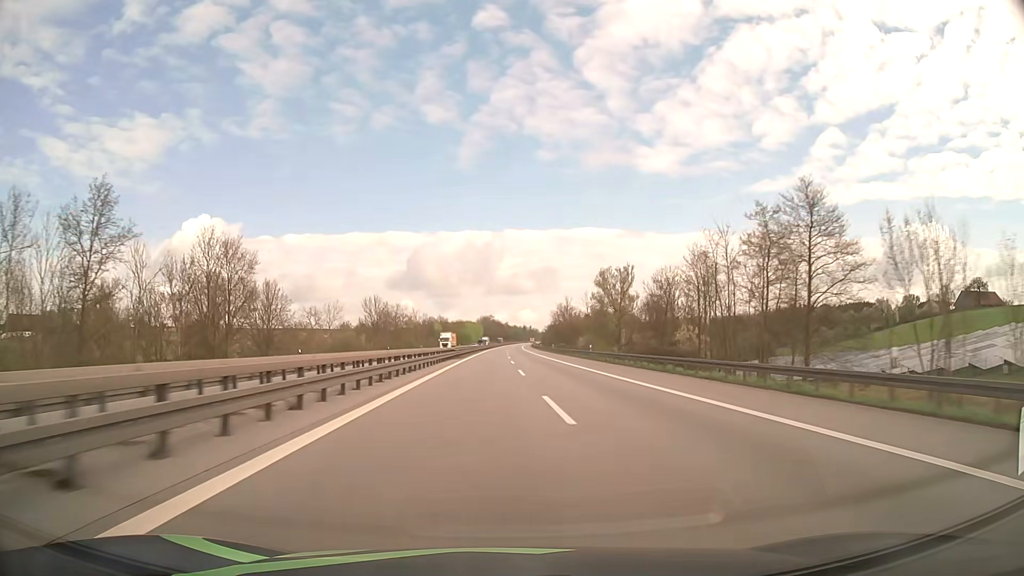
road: motorway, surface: asphalt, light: Day
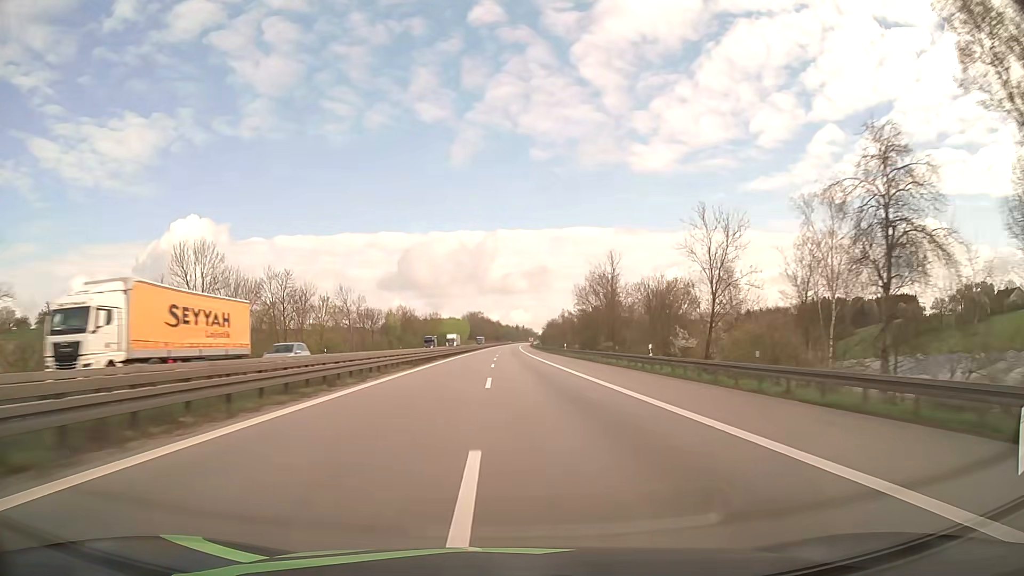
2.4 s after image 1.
(+0.6, +81.6) m; +1°
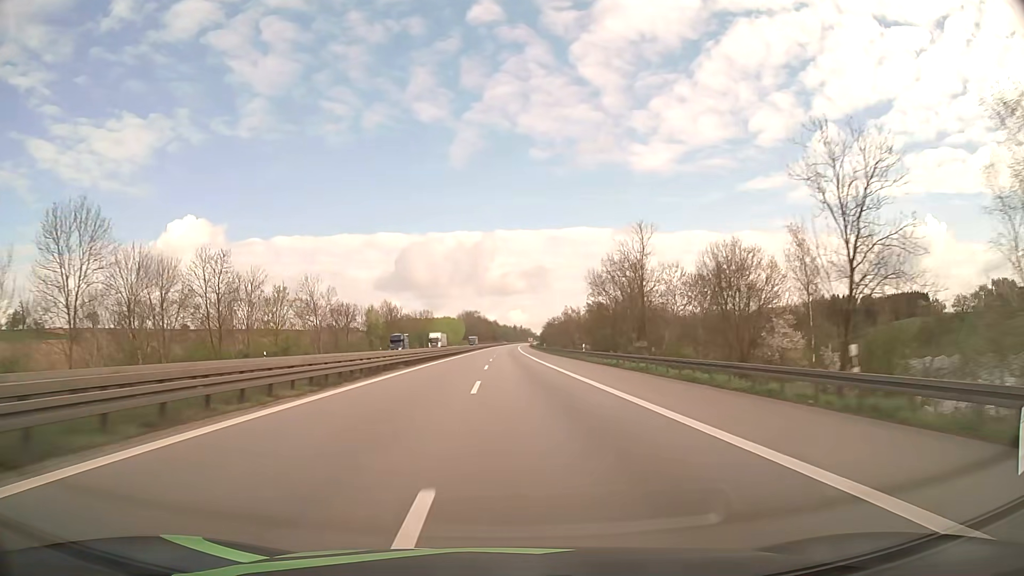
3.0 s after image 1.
(0.0, +20.4) m; 0°
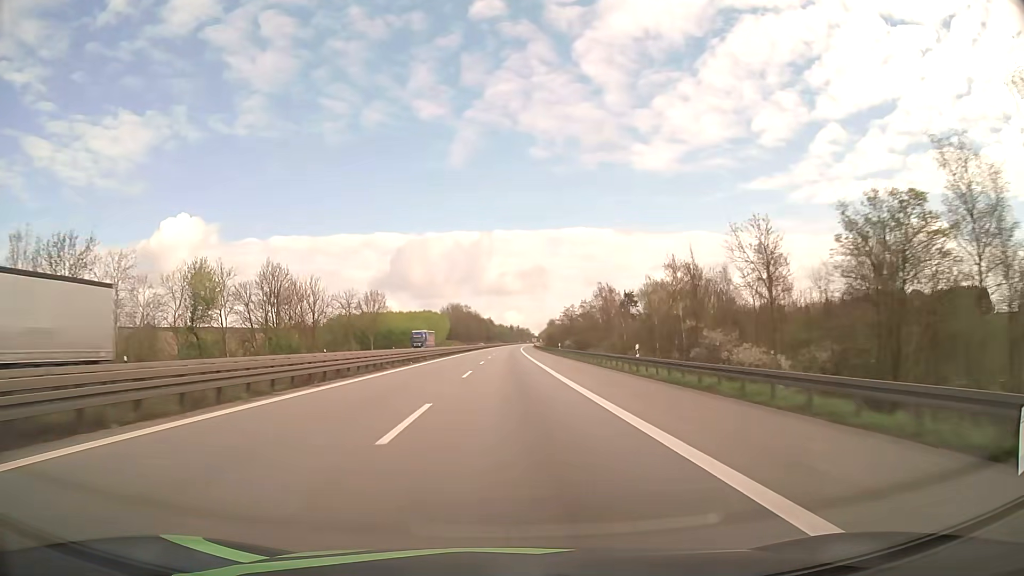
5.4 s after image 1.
(+0.2, +81.9) m; 0°
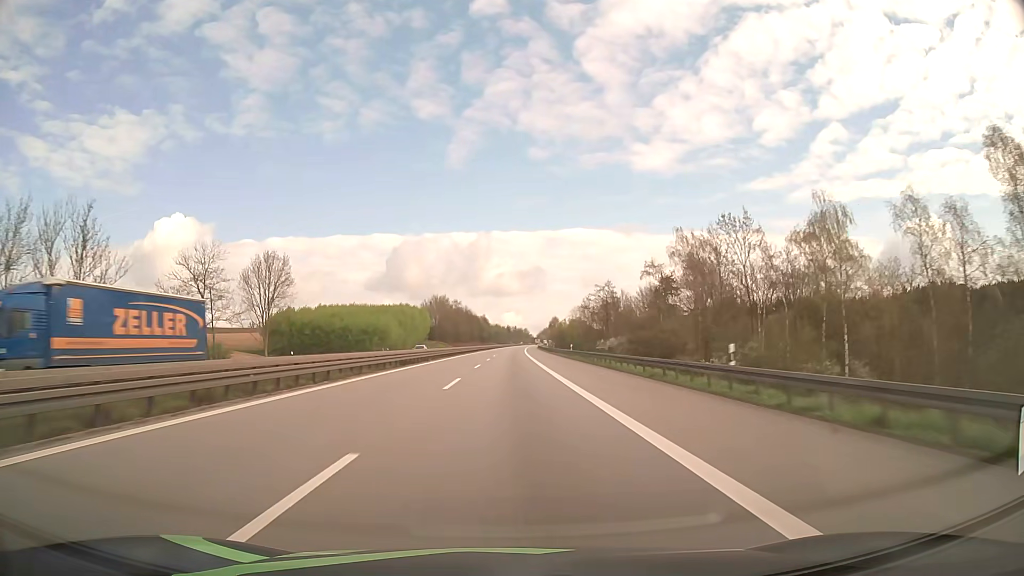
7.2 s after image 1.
(+0.2, +61.5) m; 0°
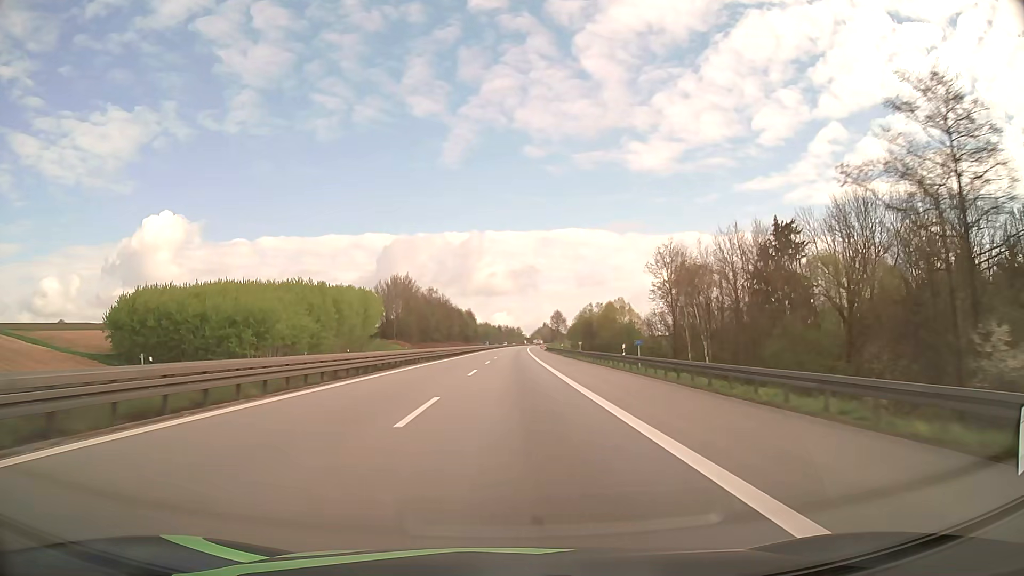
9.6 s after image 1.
(+0.4, +81.9) m; +1°
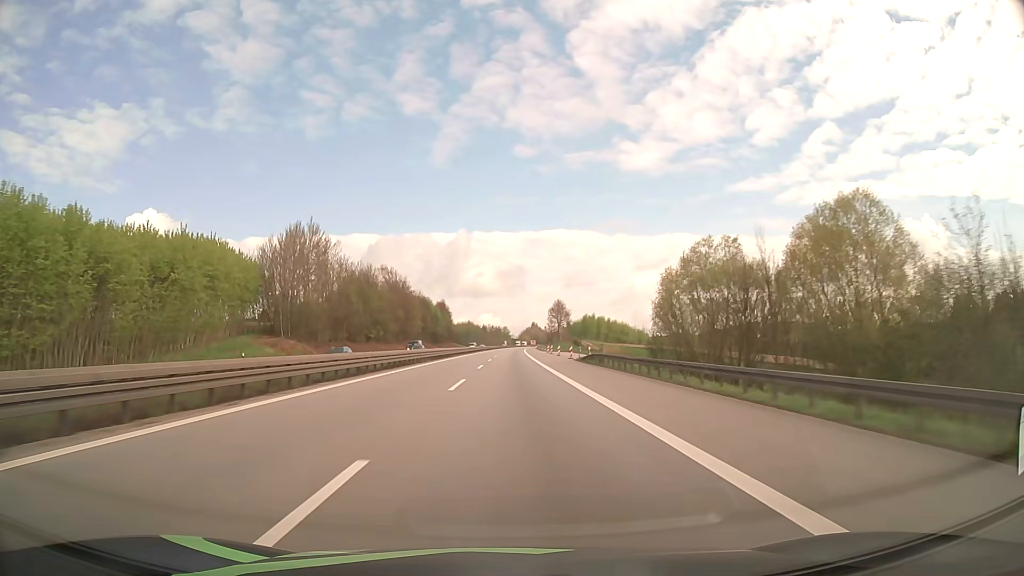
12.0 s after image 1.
(+0.8, +81.9) m; +1°
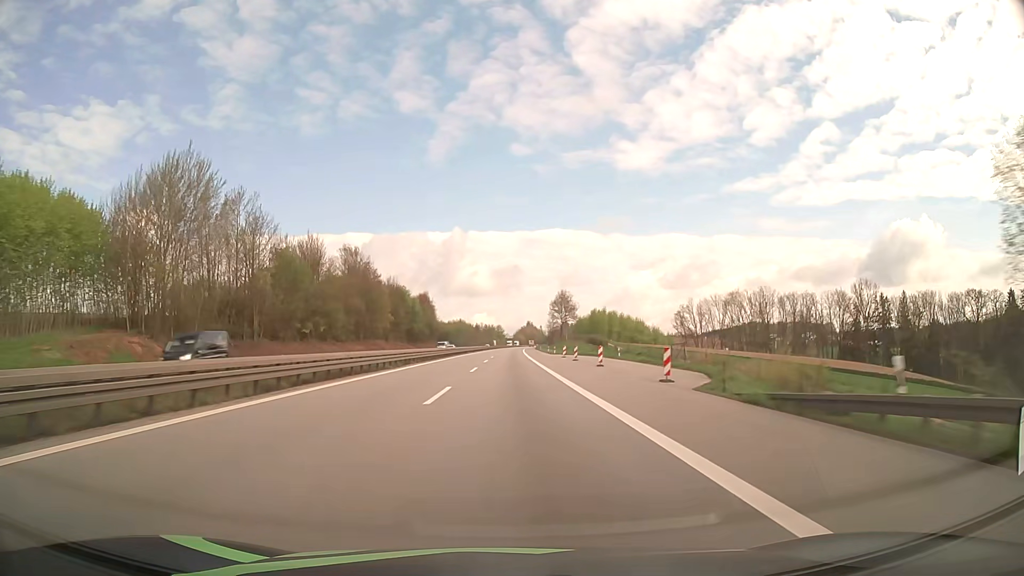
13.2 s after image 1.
(+0.2, +40.9) m; +1°
(0, +10) (0, +20) (0, +30) (0, +40) (0, +50) (0, +60) (+1, +70) (+1, +80) (+1, +90) (+1, +100) m
